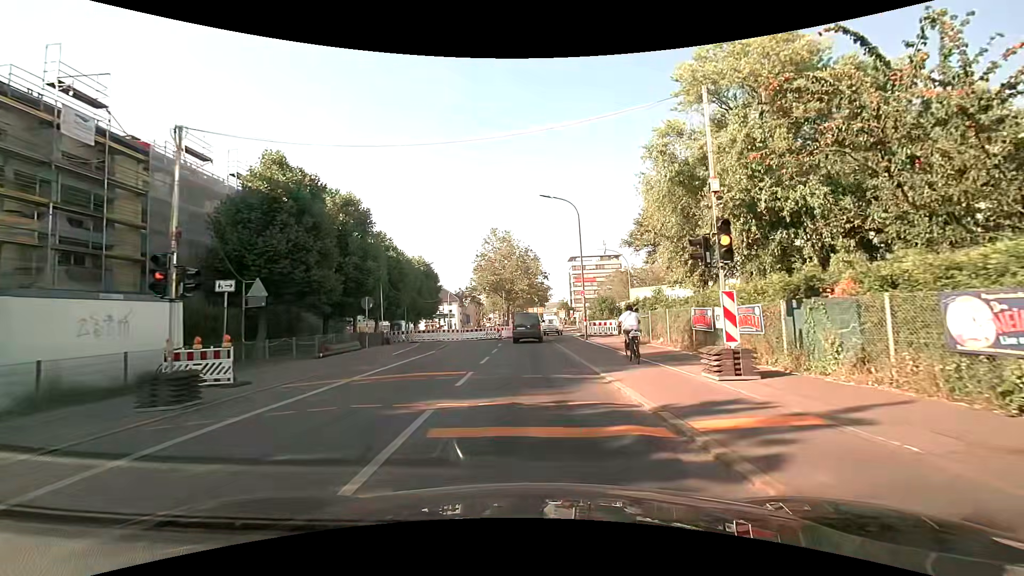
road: secondary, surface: asphalt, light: Day
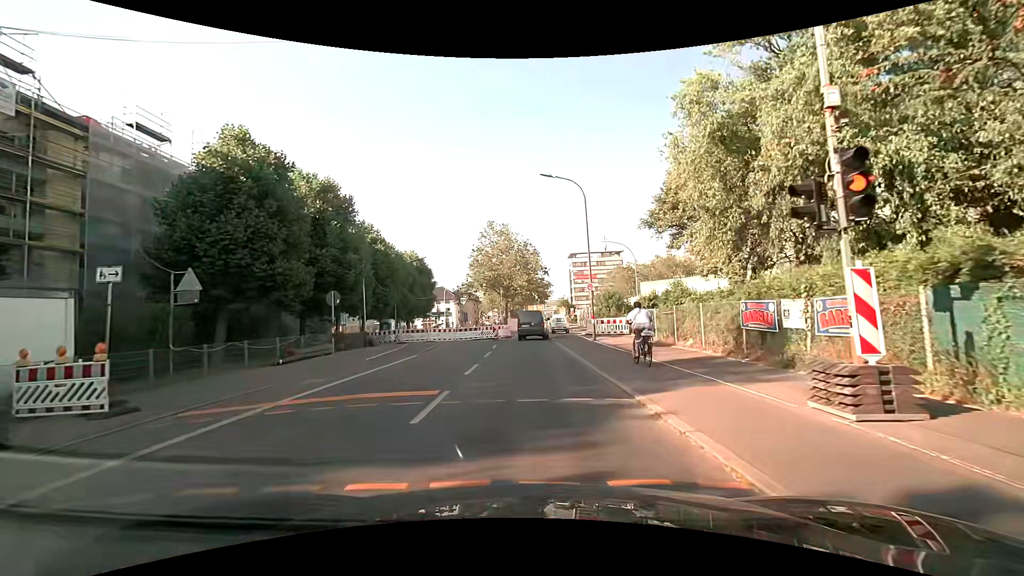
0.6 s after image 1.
(+0.1, +4.1) m; +1°
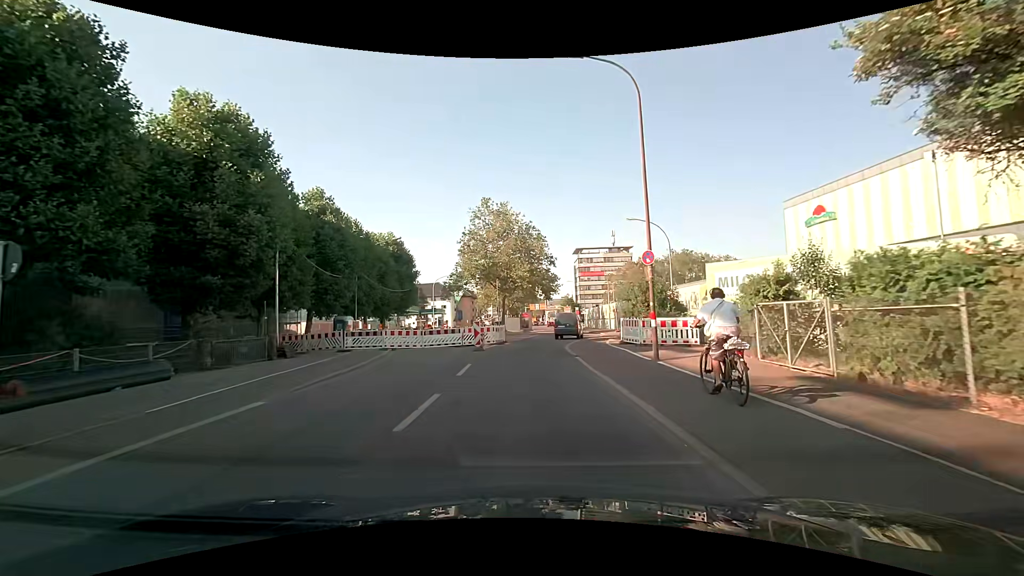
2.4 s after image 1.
(-0.1, +12.7) m; -1°
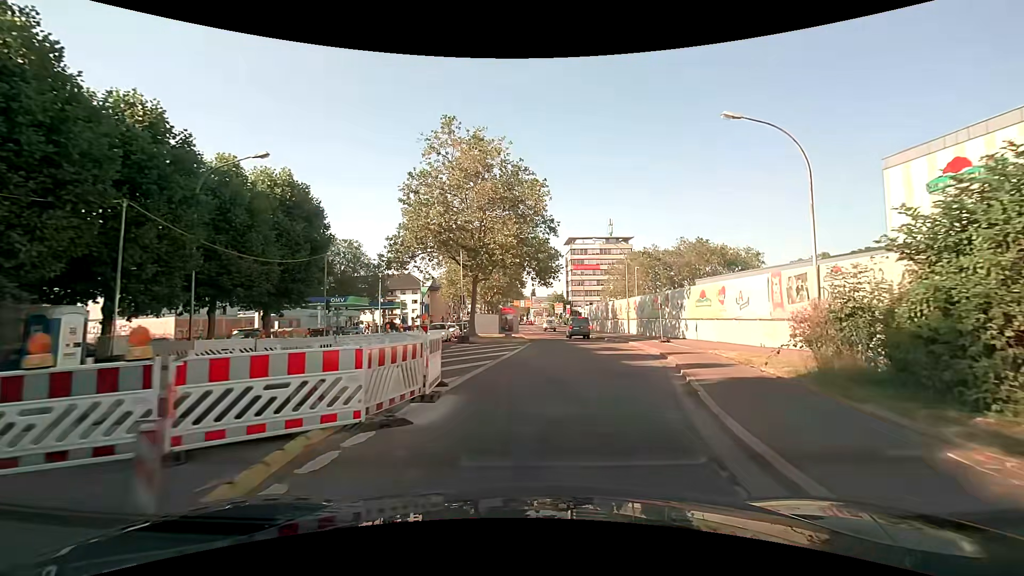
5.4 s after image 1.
(+0.2, +22.6) m; +3°
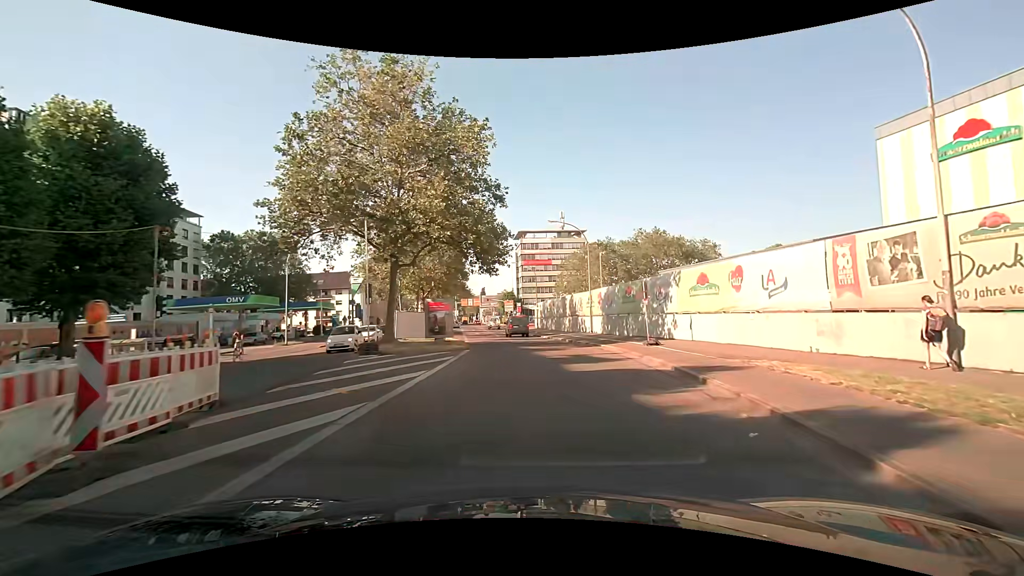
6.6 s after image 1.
(+0.5, +9.6) m; +6°
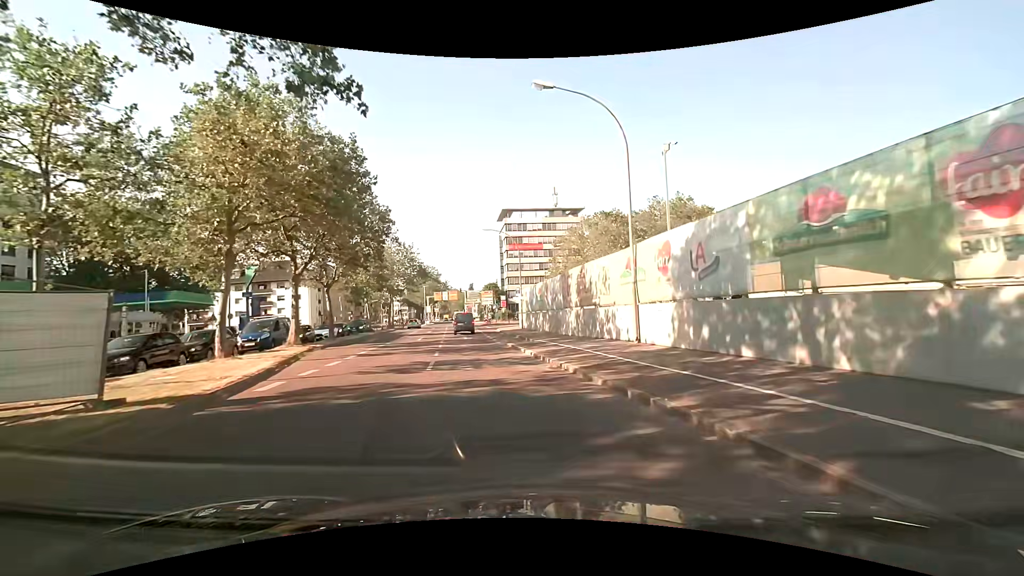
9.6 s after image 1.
(+1.1, +25.2) m; +1°
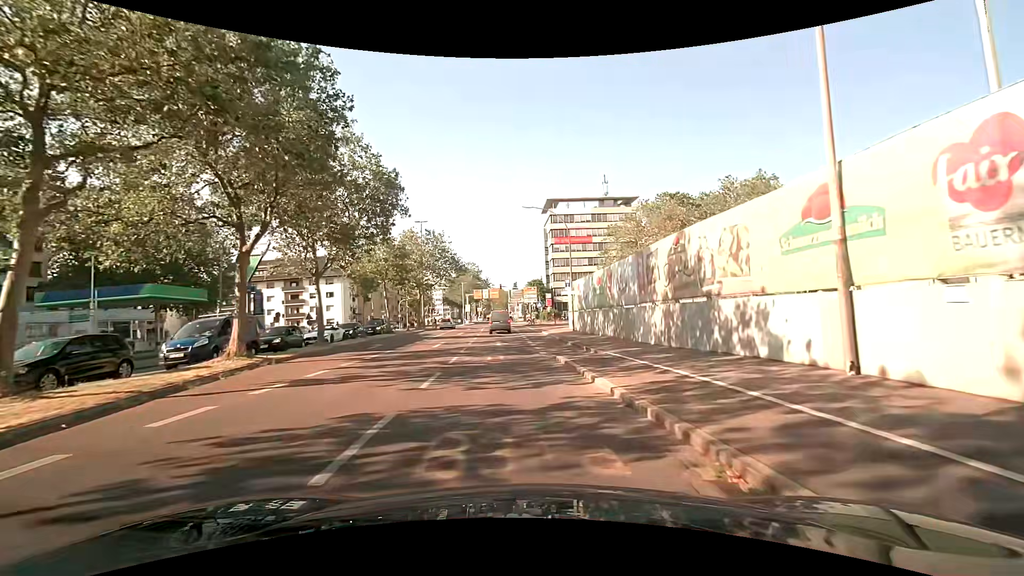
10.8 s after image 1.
(-0.4, +9.7) m; -5°
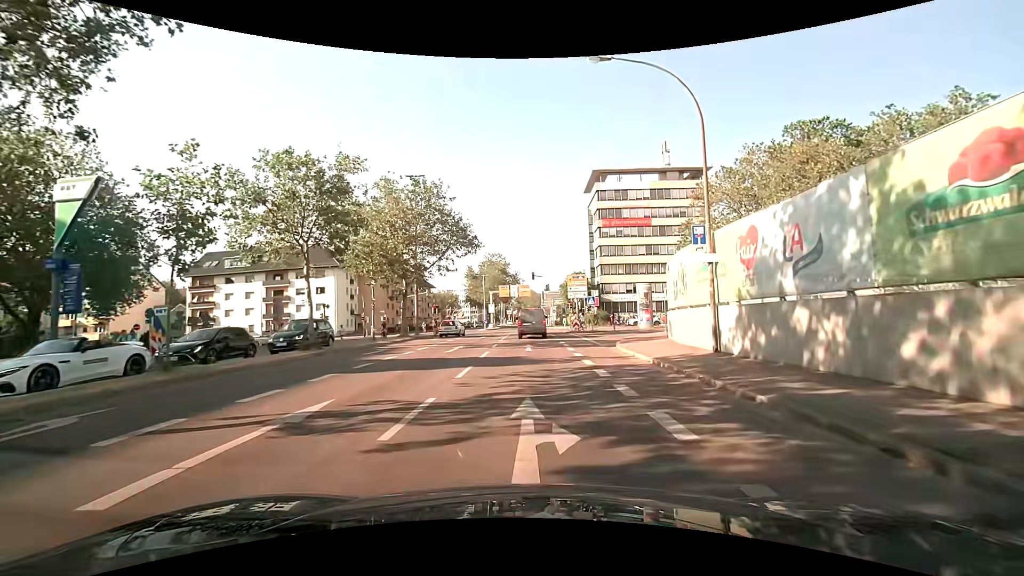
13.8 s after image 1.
(-1.1, +22.4) m; -4°
